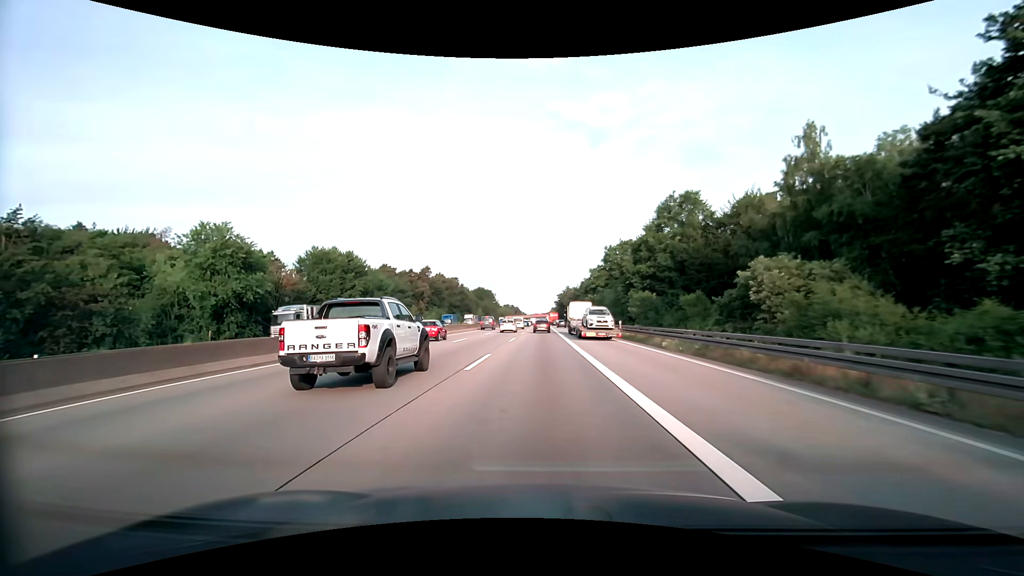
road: motorway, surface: asphalt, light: Day
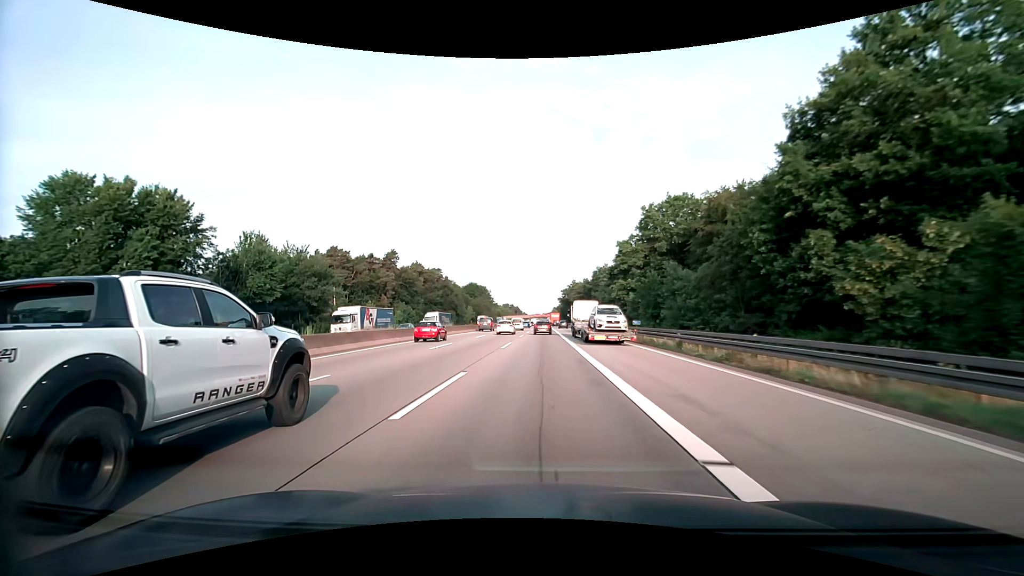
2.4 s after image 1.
(0.0, +42.6) m; 0°
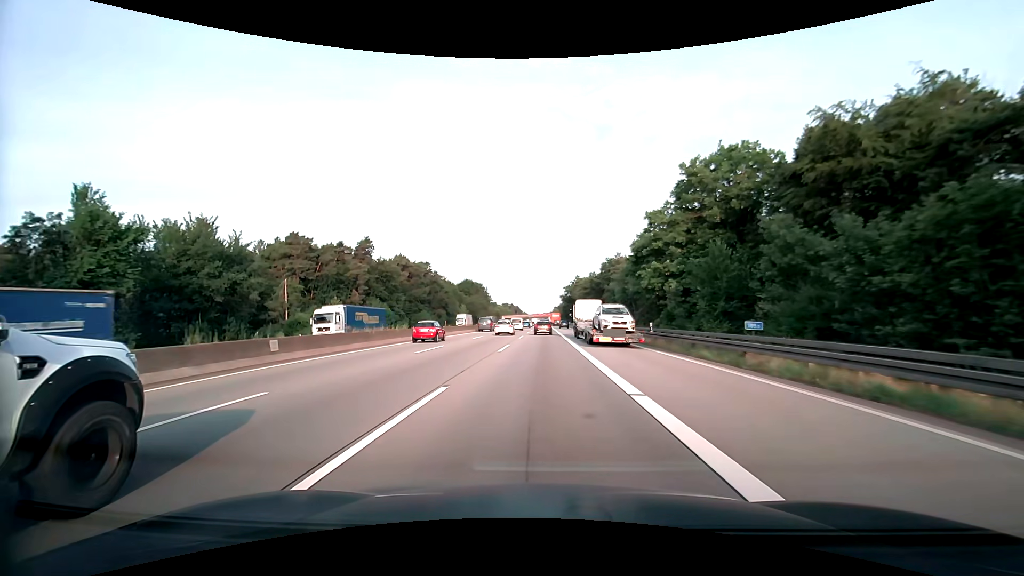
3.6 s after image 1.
(0.0, +21.0) m; 0°
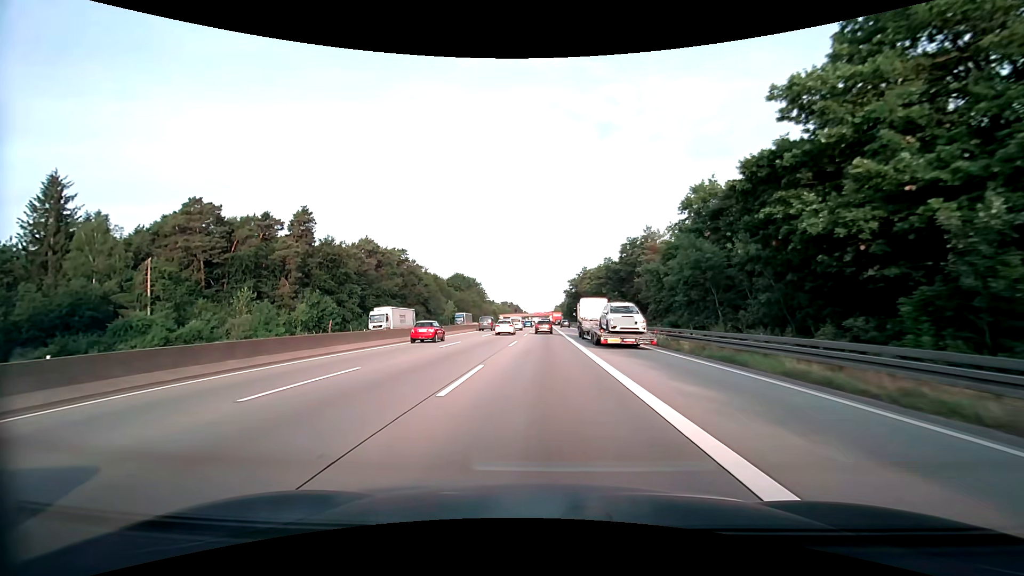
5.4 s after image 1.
(-0.1, +31.2) m; 0°
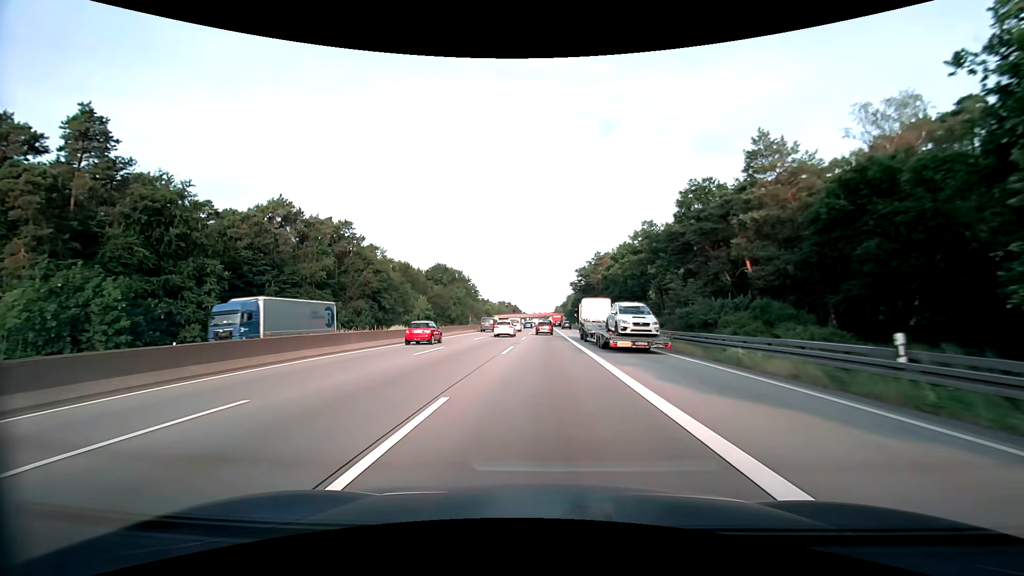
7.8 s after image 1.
(+0.1, +42.2) m; 0°
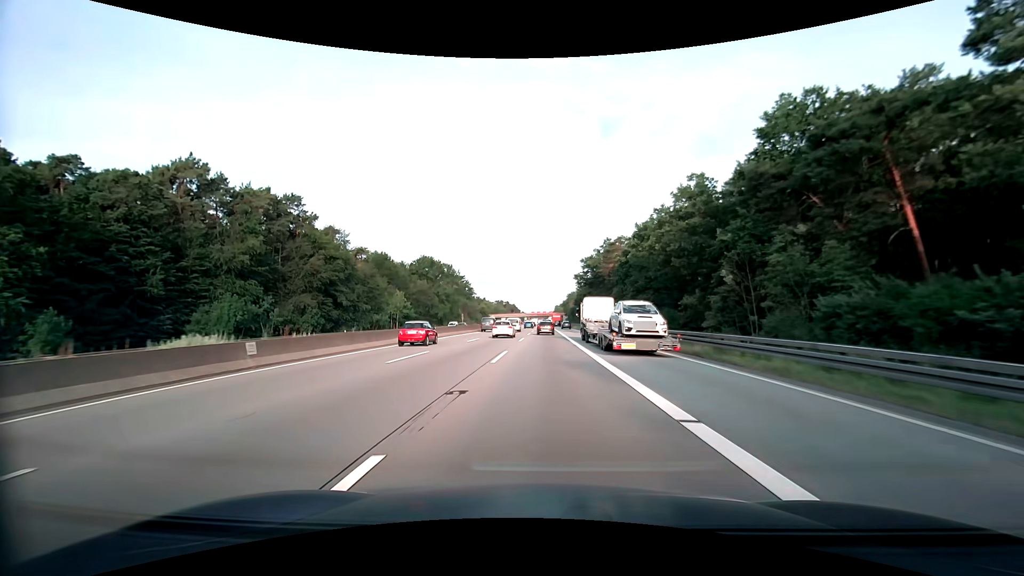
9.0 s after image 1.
(+0.1, +22.0) m; 0°
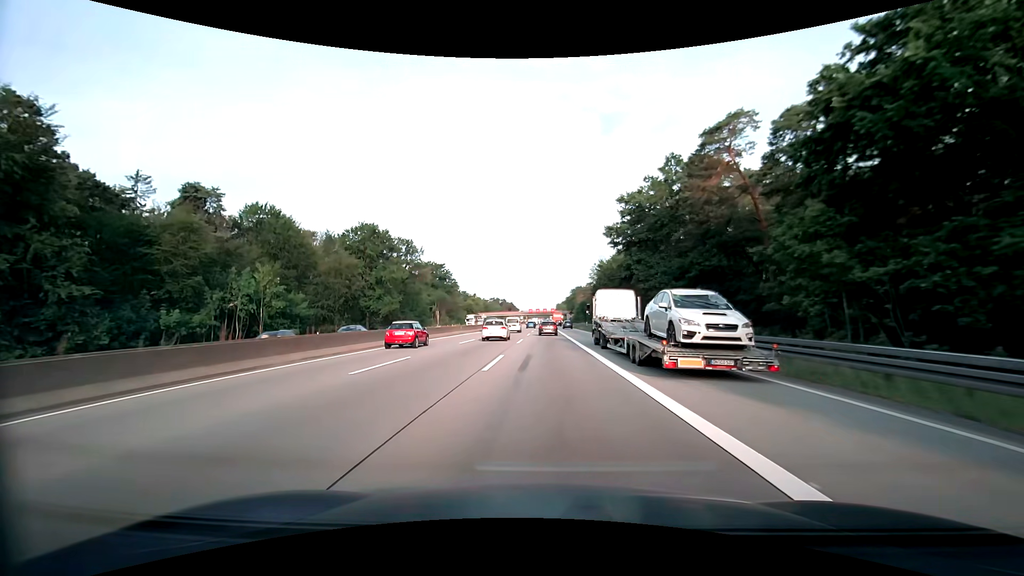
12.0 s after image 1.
(+0.1, +57.6) m; 0°
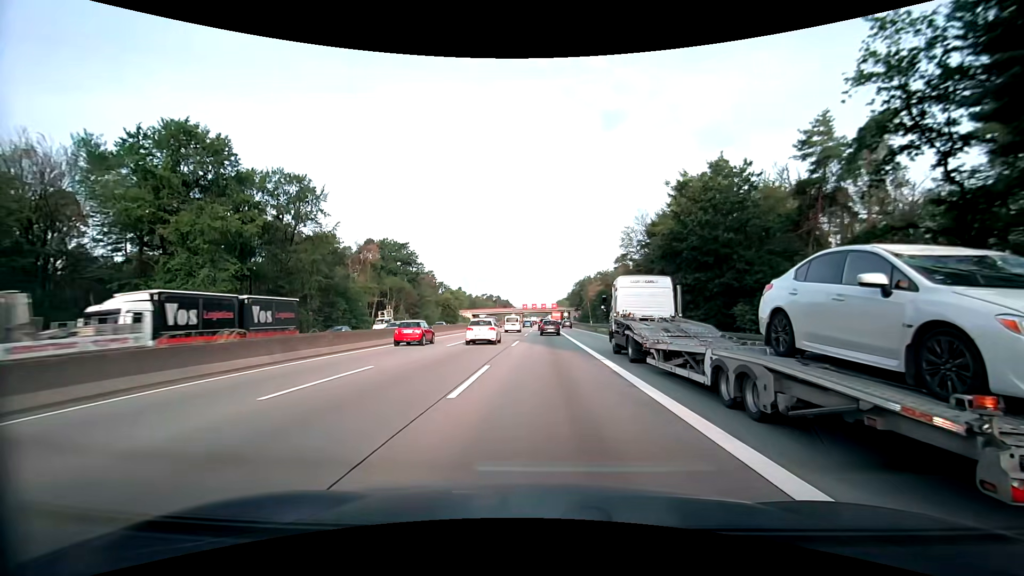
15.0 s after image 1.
(0.0, +58.2) m; 0°
(0, +10) (0, +20) (0, +30) (0, +40) (0, +50) (0, +60) (0, +70) (0, +80) (0, +90) (0, +100) m
